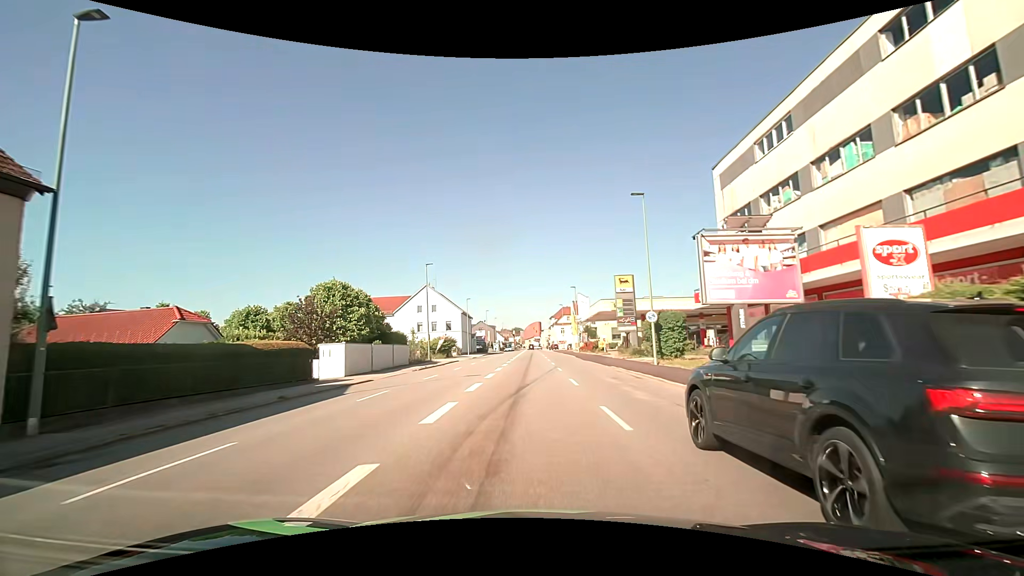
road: tertiary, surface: asphalt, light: Day
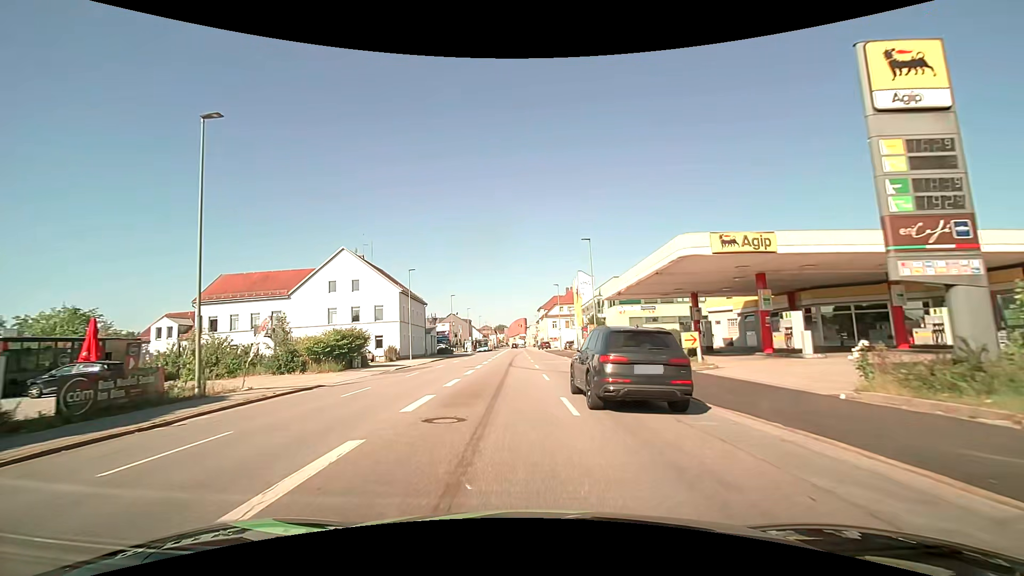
(+0.2, +34.7) m; +1°
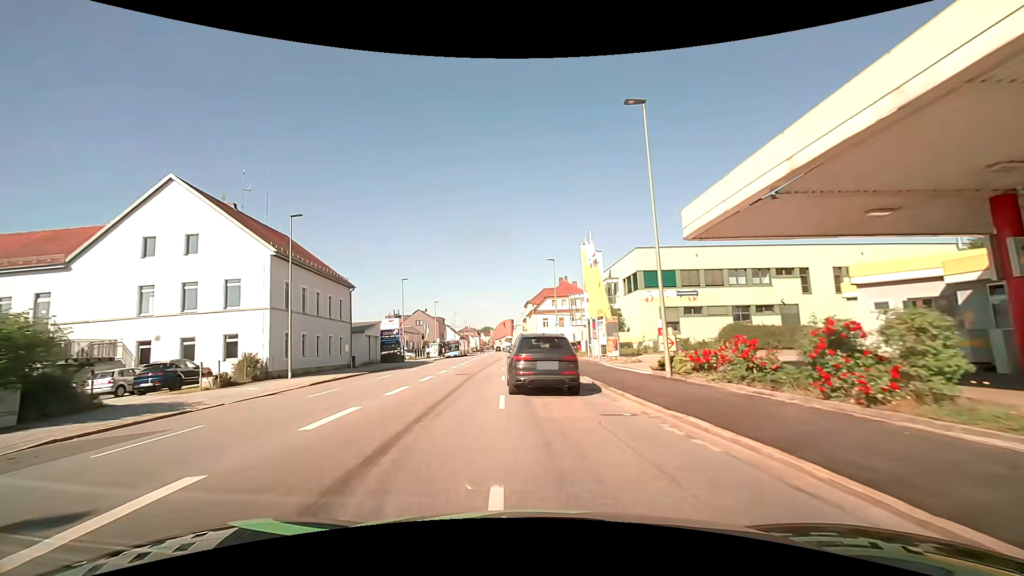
(+0.4, +25.4) m; +1°
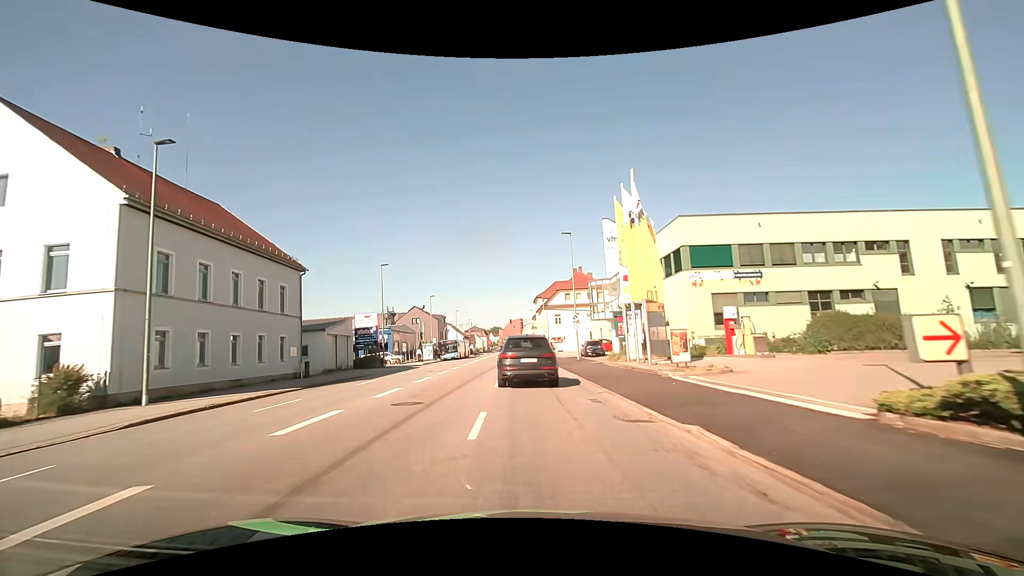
(0.0, +12.4) m; -1°
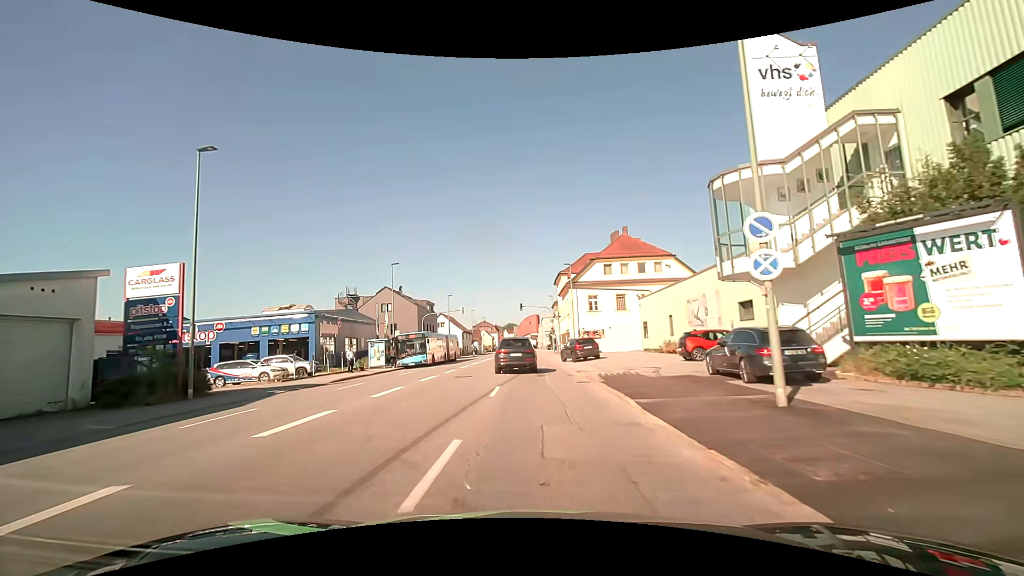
(-0.6, +30.3) m; -2°
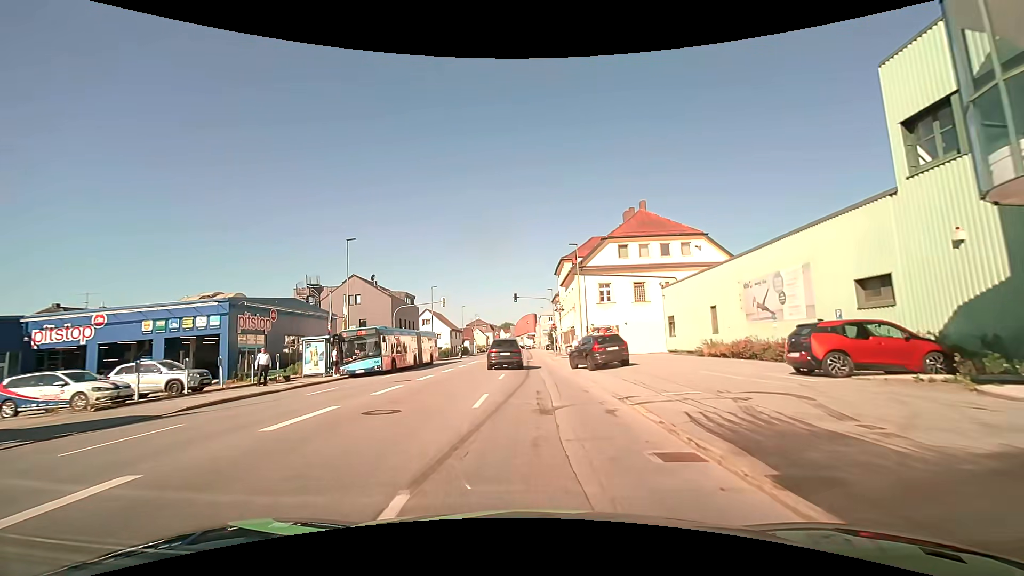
(0.0, +11.5) m; -1°
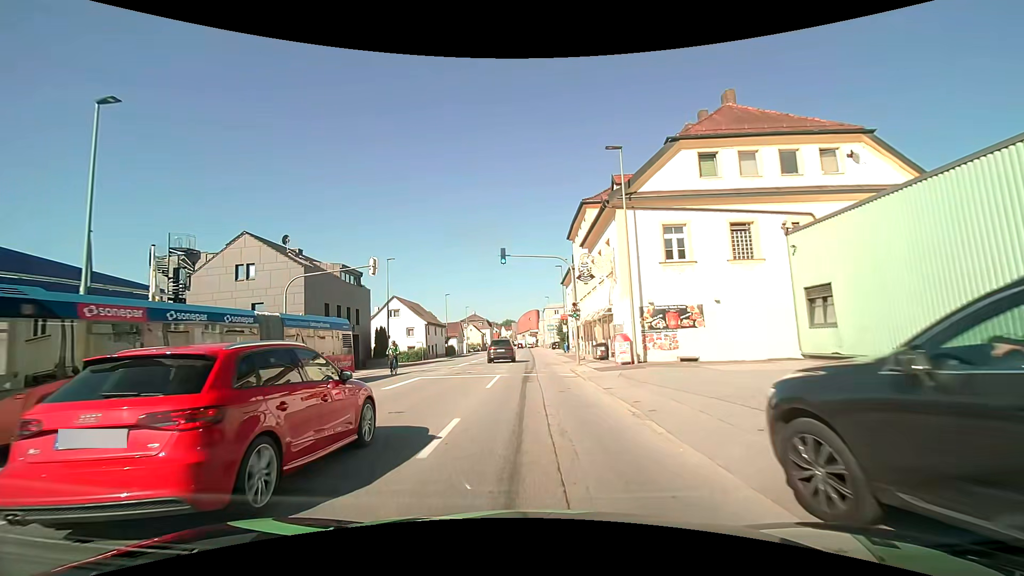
(+0.2, +22.7) m; 0°
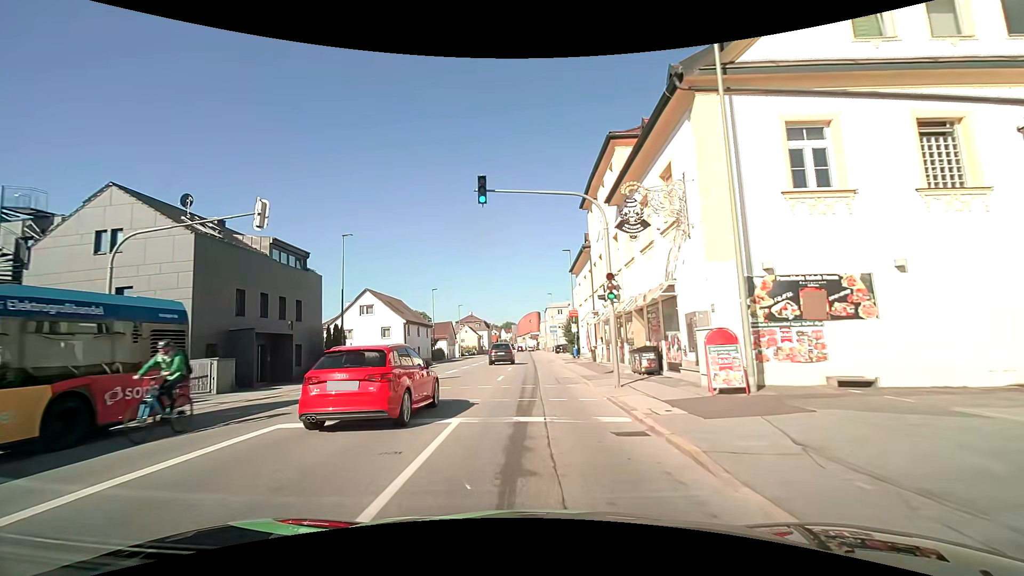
(-0.1, +11.9) m; 0°
(0, +10) (0, +20) (0, +30) (0, +40) (0, +50) (0, +60) (0, +70) (0, +80) (0, +90) (0, +100) m
